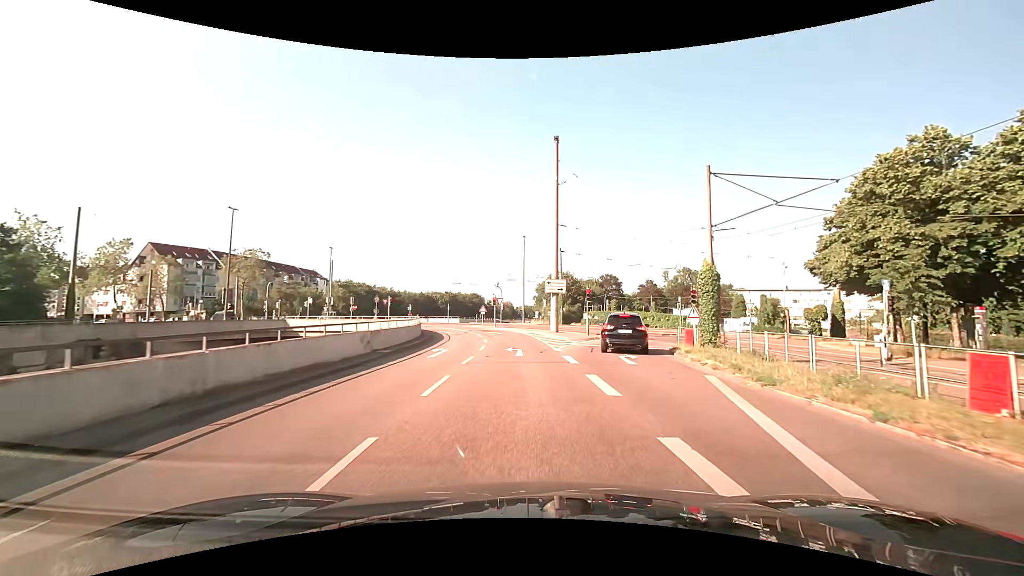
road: trunk_link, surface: asphalt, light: Day
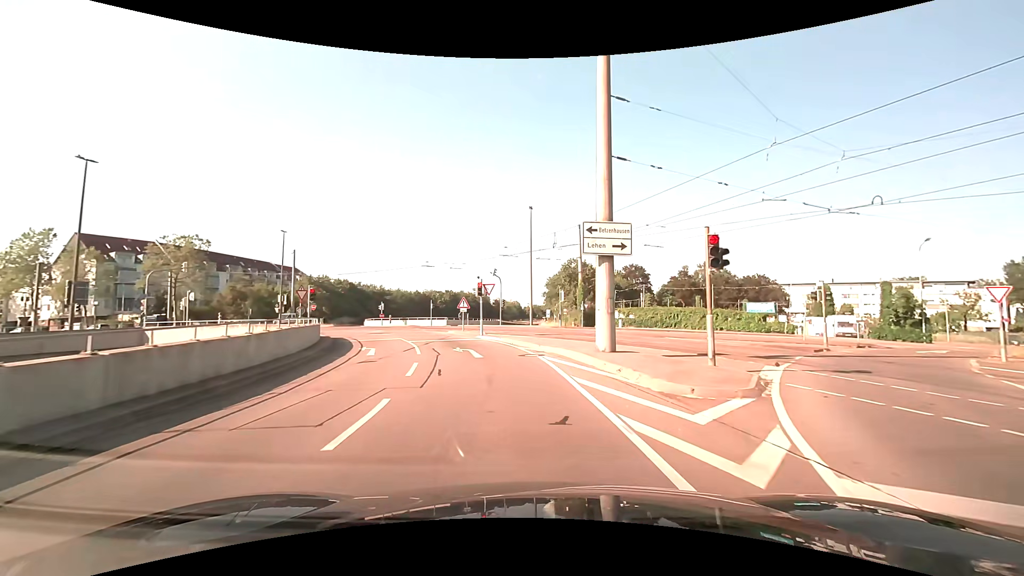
(0.0, +21.5) m; 0°
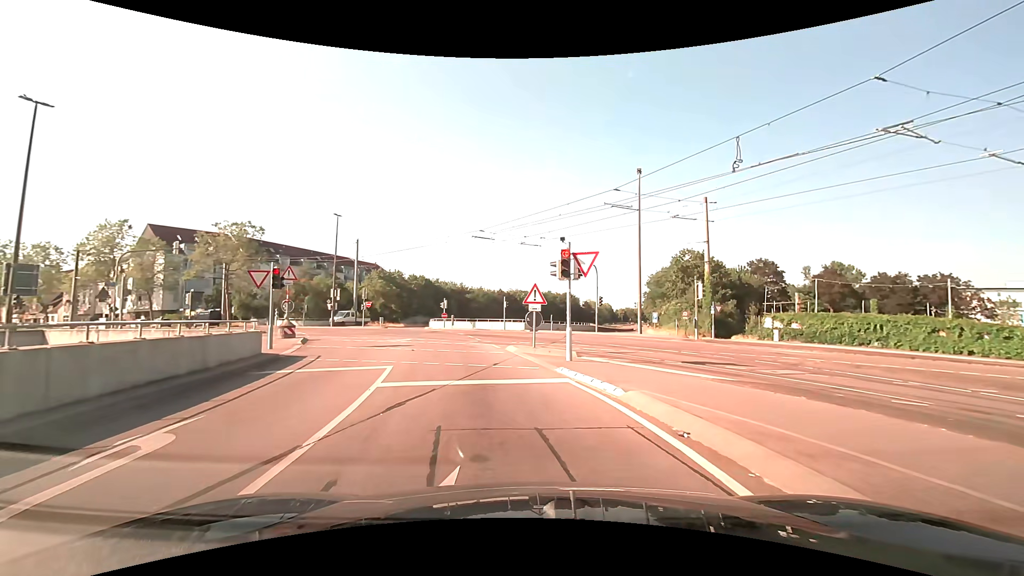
(-1.3, +15.2) m; -12°
(-1, +10) (-3, +20) (-5, +29) (-9, +39) (-14, +47) (-22, +54) (-30, +60) (-38, +65) (-47, +70) (-56, +75) m
